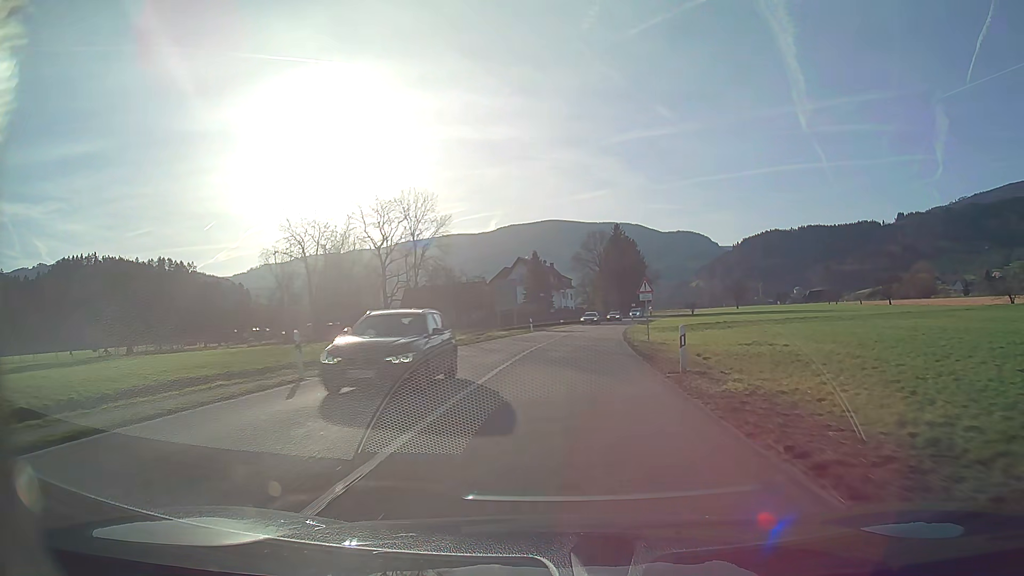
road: secondary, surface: asphalt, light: Day
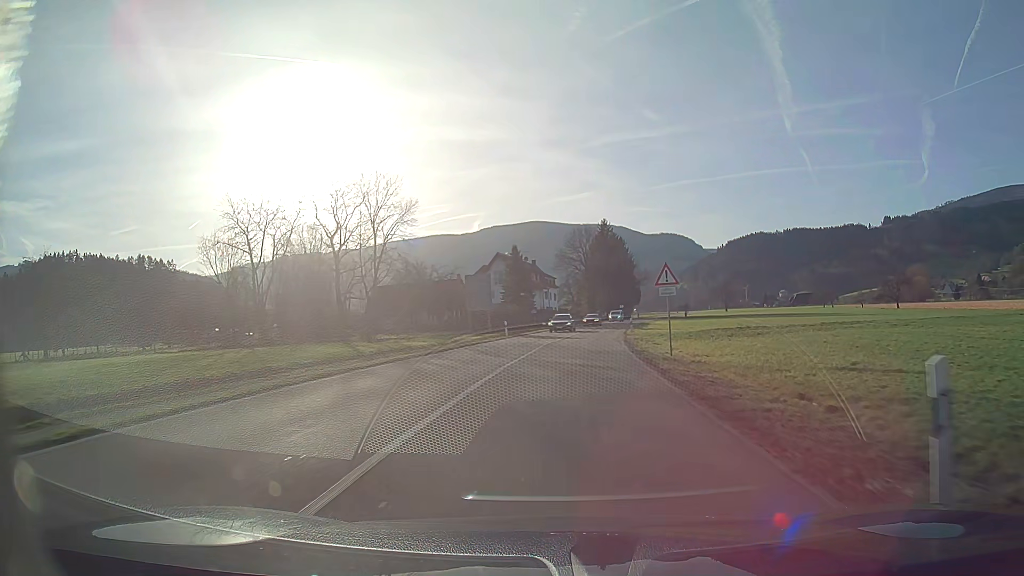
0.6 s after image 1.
(+0.1, +10.4) m; +1°
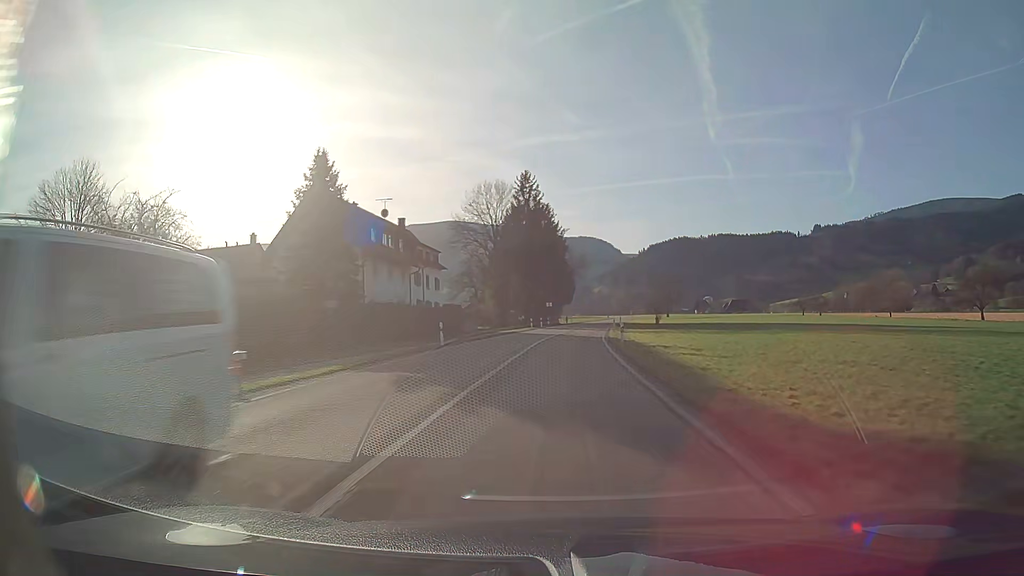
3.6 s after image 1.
(+3.4, +51.8) m; +7°
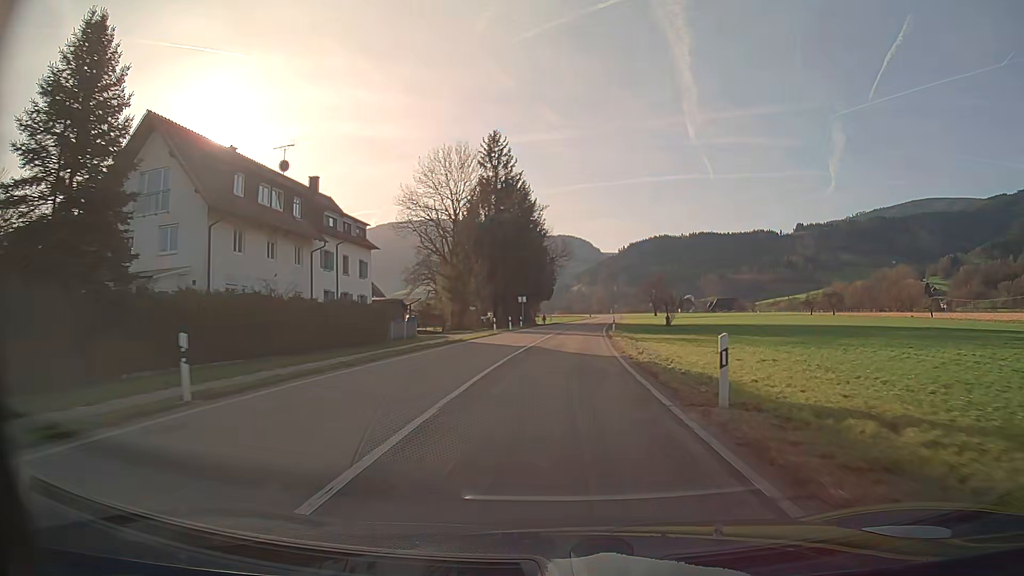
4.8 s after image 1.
(+0.3, +20.8) m; +2°
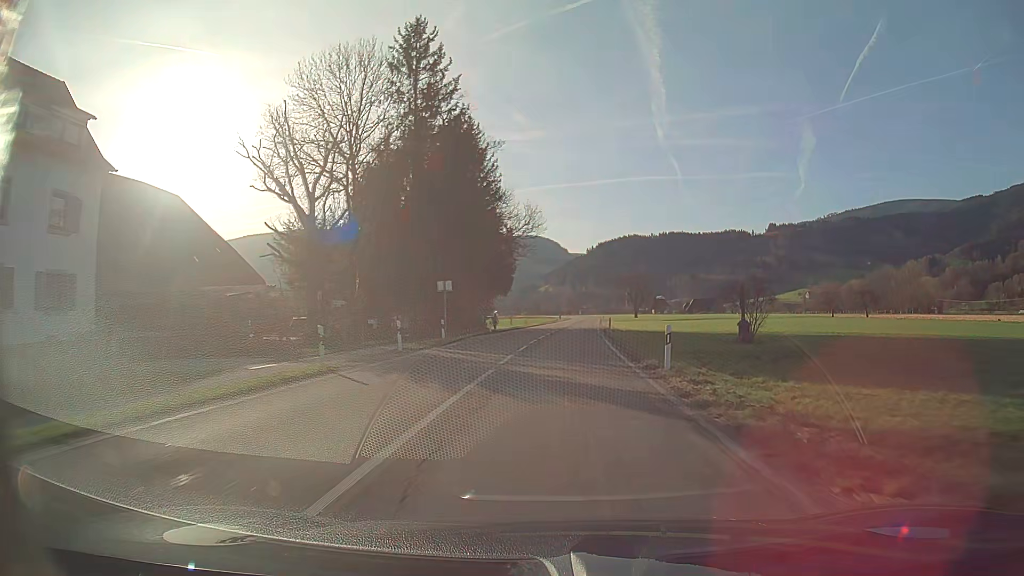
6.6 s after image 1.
(+0.8, +31.1) m; +3°
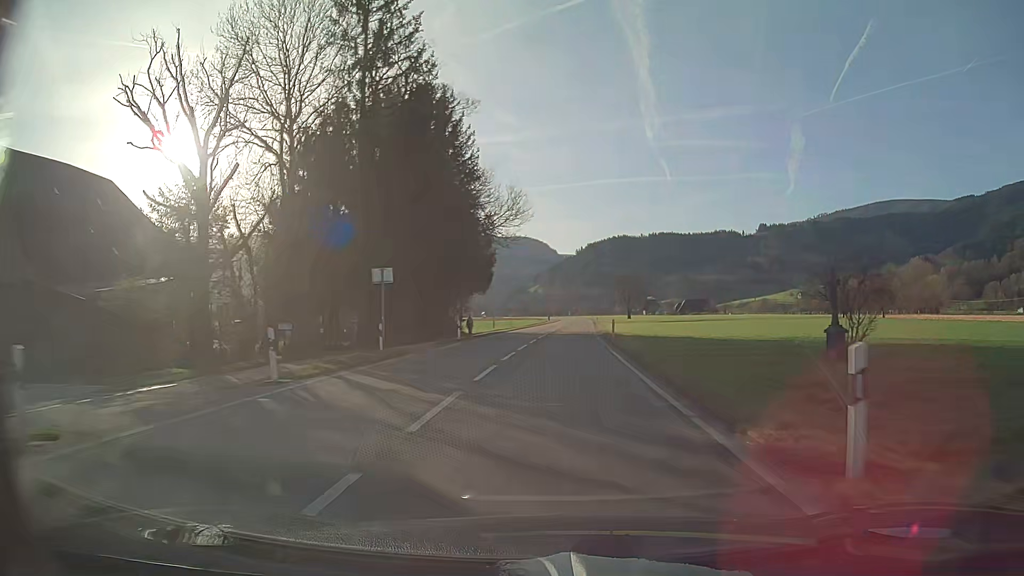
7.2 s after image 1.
(+0.1, +10.4) m; +1°
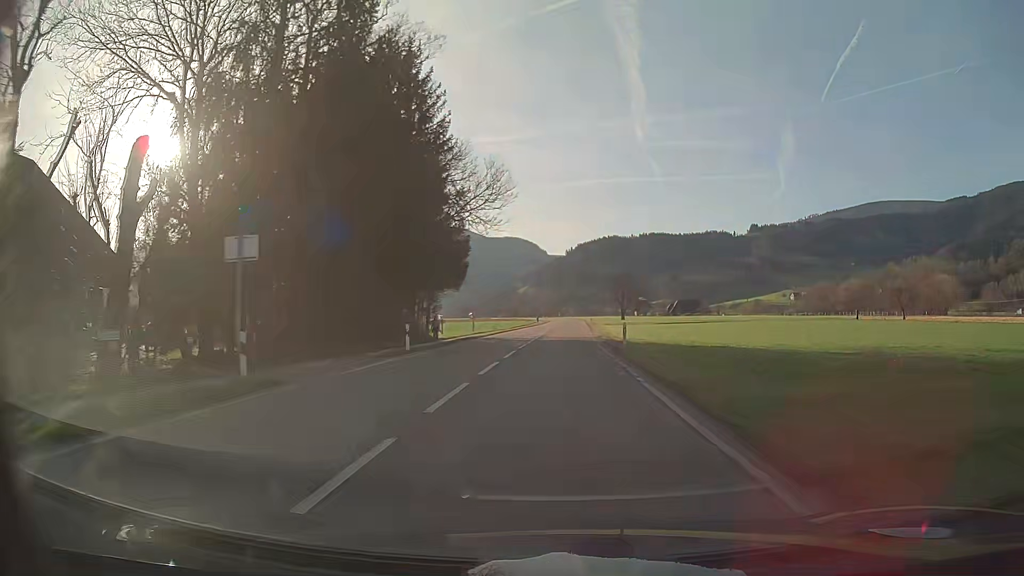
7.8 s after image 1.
(+0.1, +10.4) m; +1°
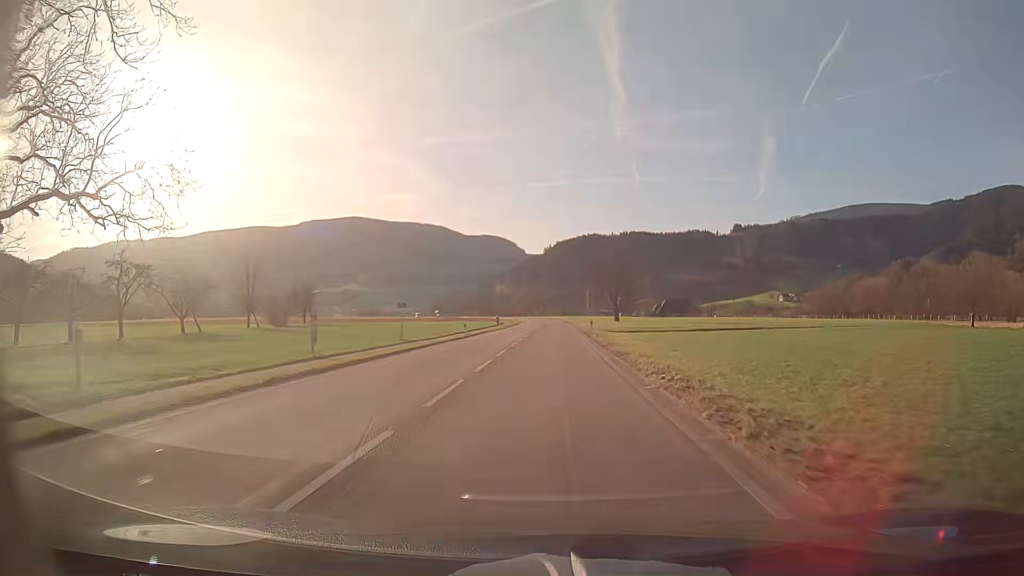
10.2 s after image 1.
(+0.8, +41.5) m; +2°
(0, +10) (0, +20) (0, +30) (0, +40) (0, +50) (0, +60) (0, +70) (0, +80) (0, +90) (0, +100) m
